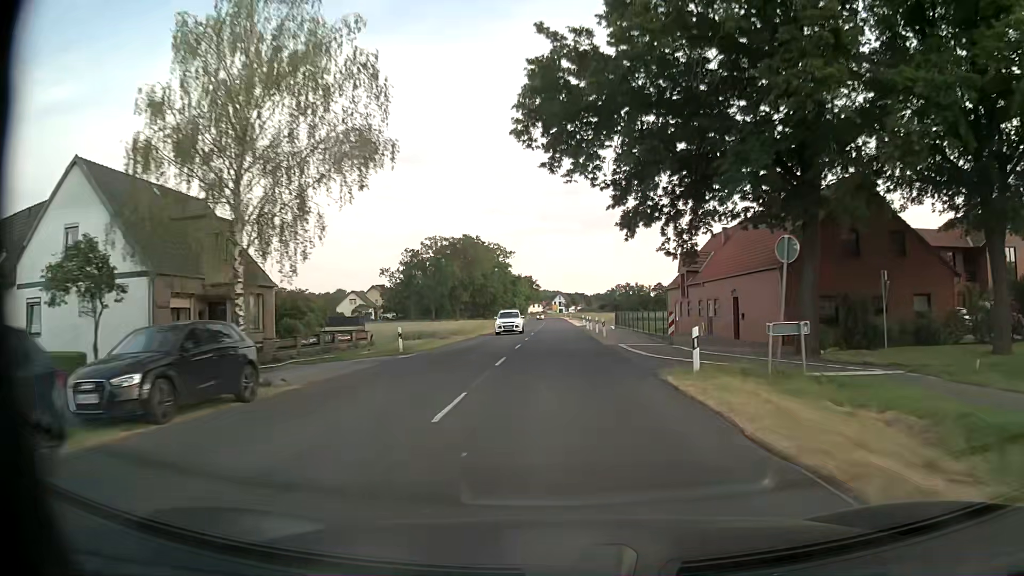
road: secondary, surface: asphalt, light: Day
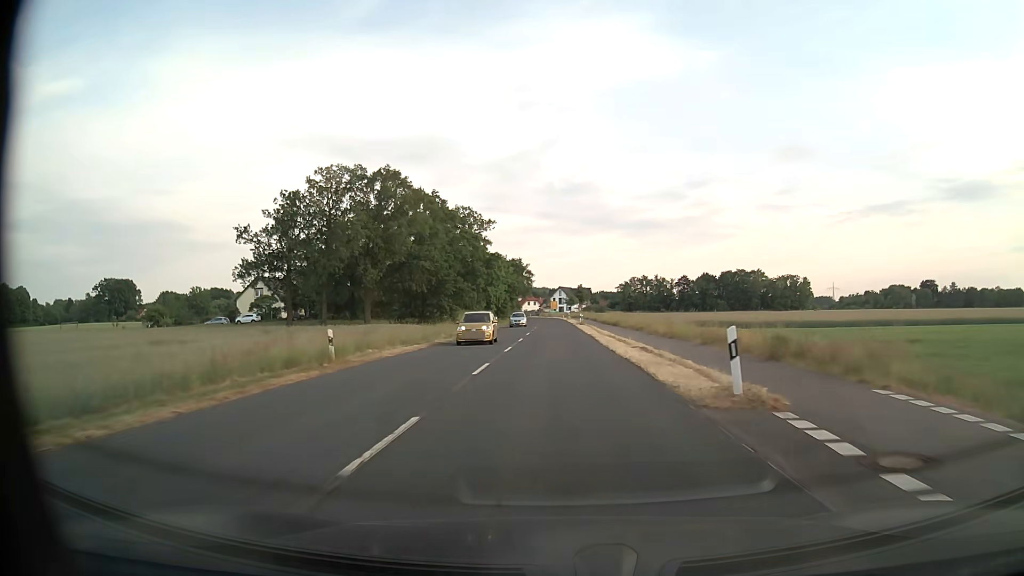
(-0.2, +57.3) m; 0°
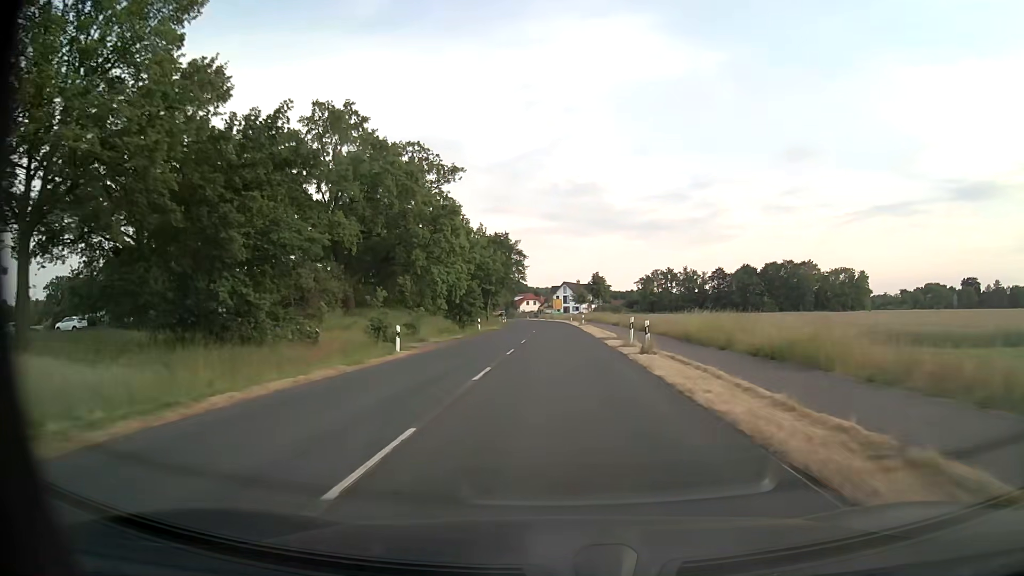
(-0.2, +45.8) m; 0°
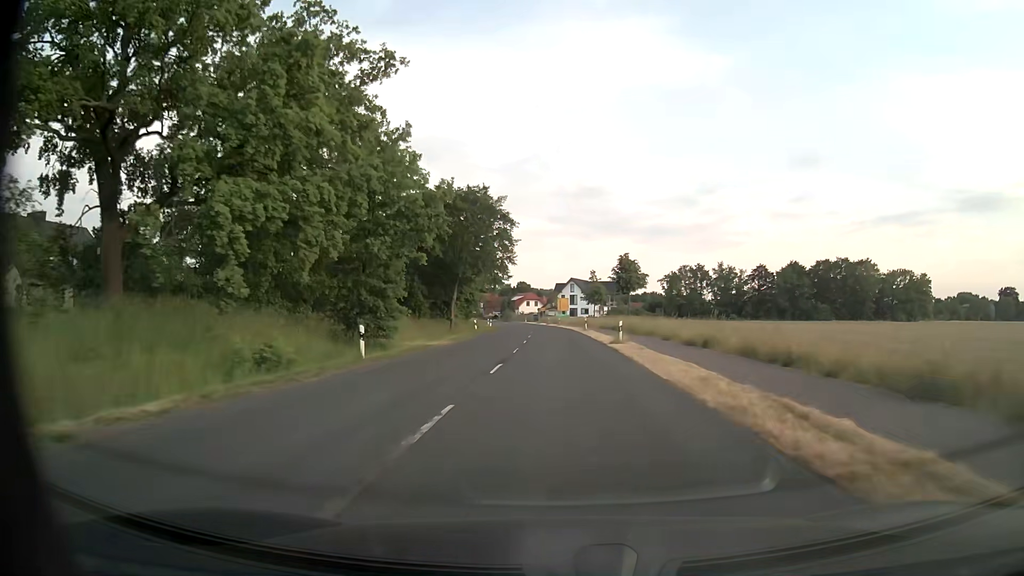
(-0.3, +34.3) m; -1°
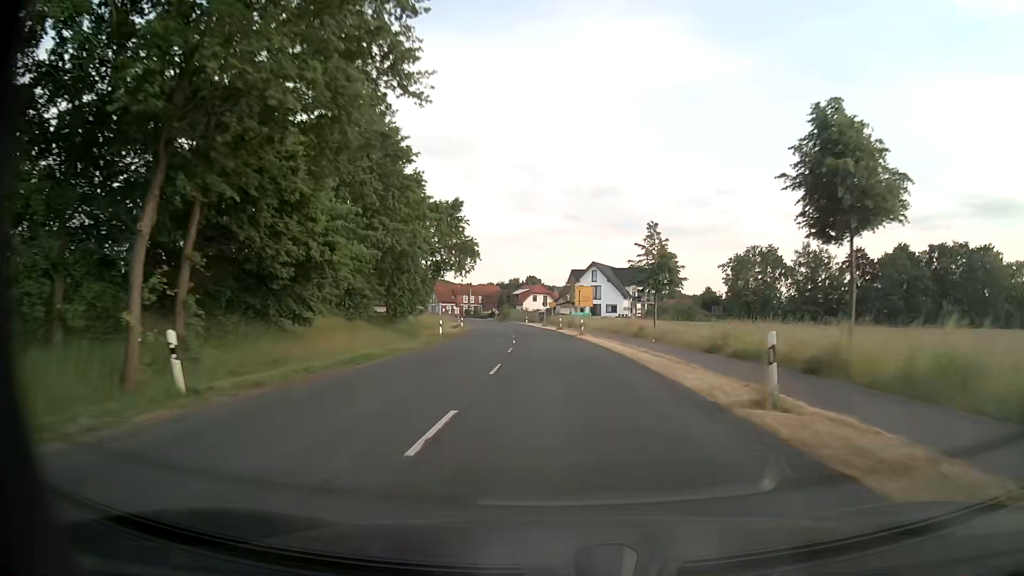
(-0.5, +45.6) m; -1°
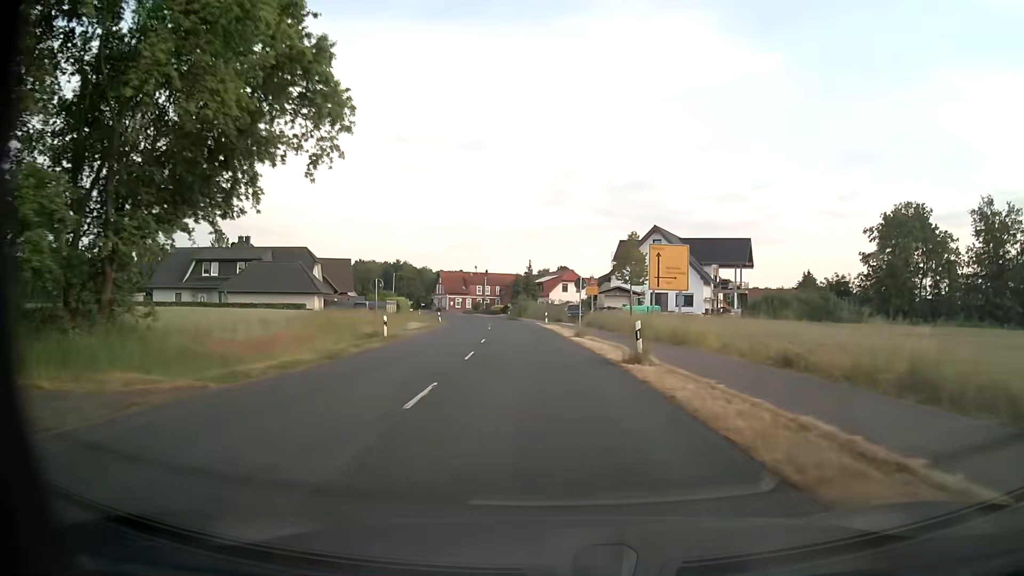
(-0.6, +41.6) m; -3°
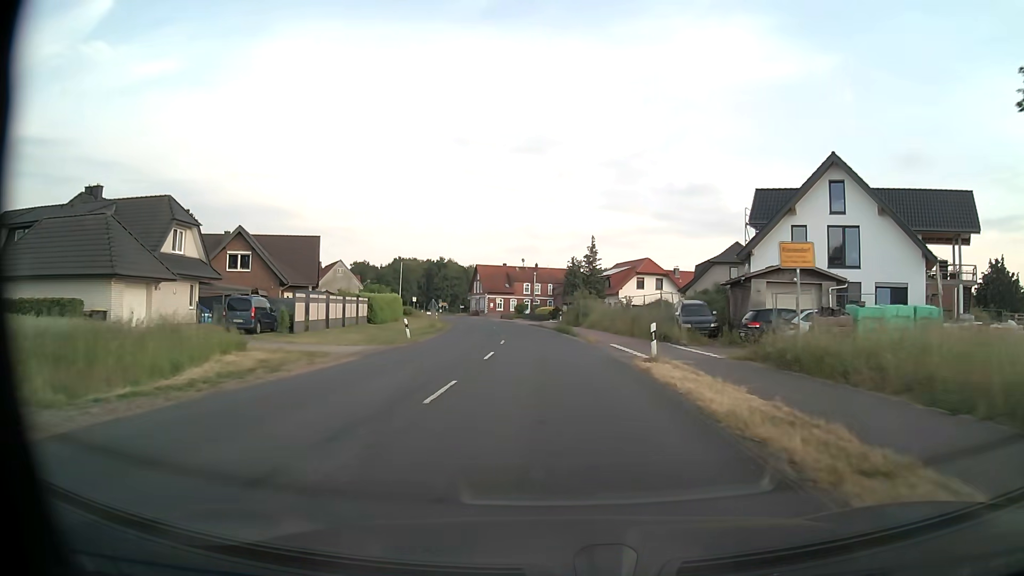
(-1.6, +35.3) m; -5°
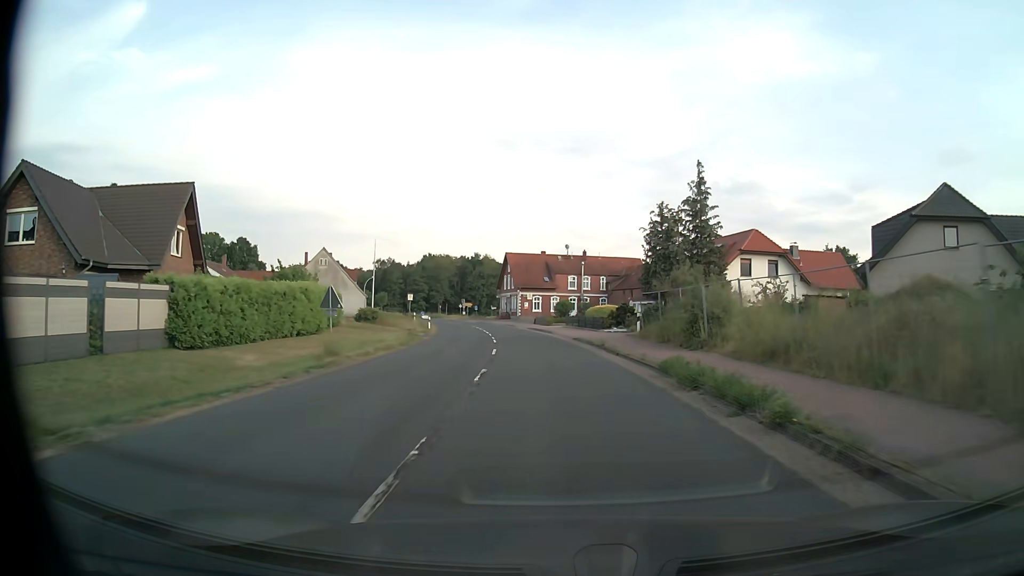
(-1.1, +32.7) m; -4°
(0, +10) (0, +20) (-1, +30) (-2, +40) (-3, +50) (-5, +60) (-7, +69) (-10, +79) (-12, +89) (-15, +98) m
